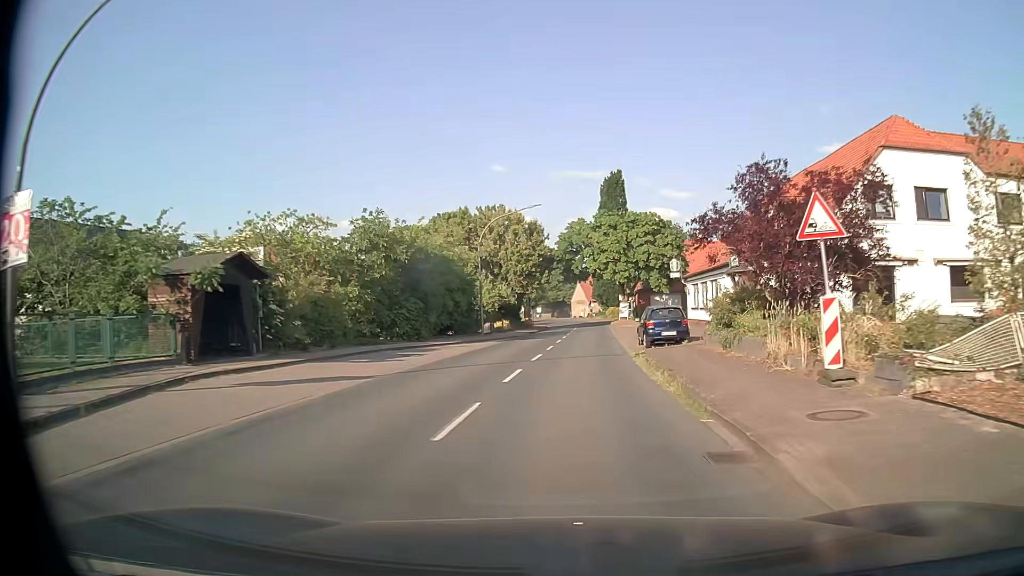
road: secondary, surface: asphalt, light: Day
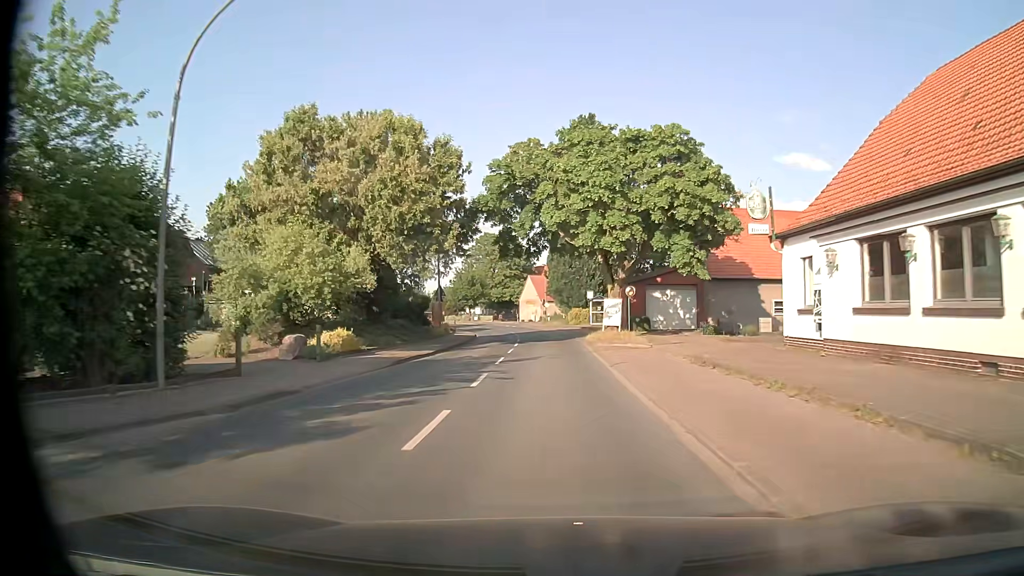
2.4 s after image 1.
(+1.2, +30.5) m; +4°
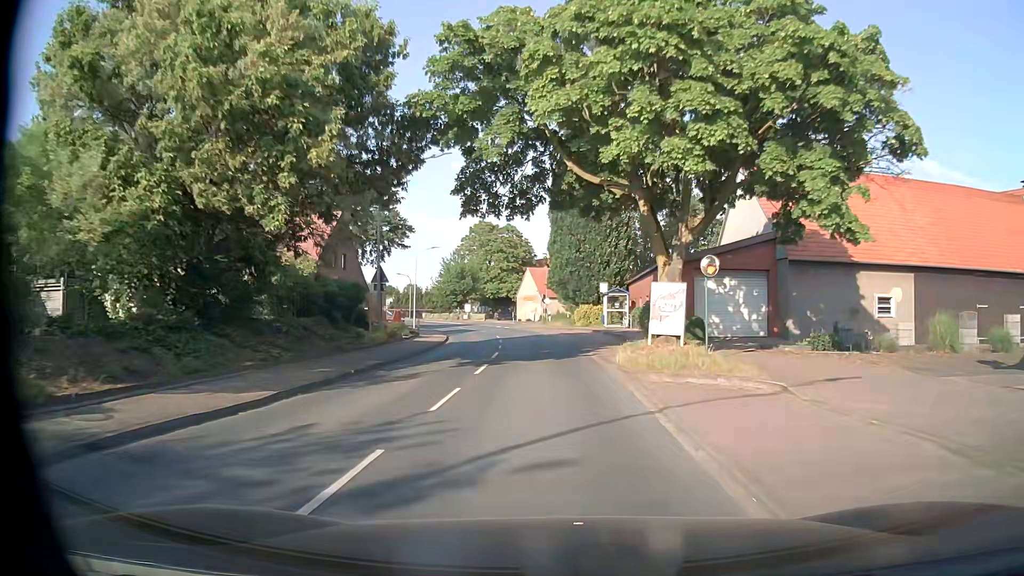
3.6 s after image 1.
(0.0, +15.3) m; -1°
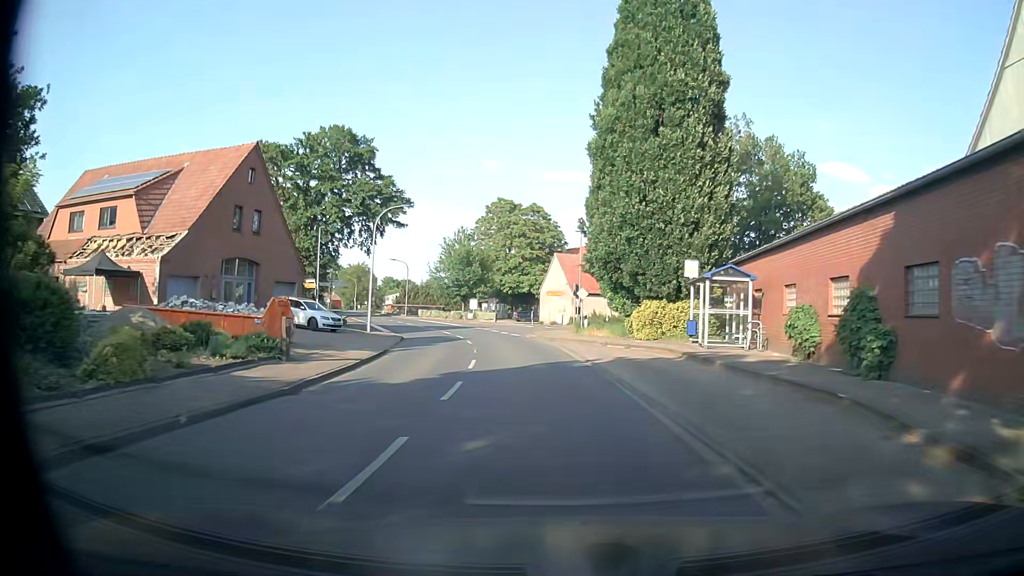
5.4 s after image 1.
(-0.4, +23.1) m; -2°
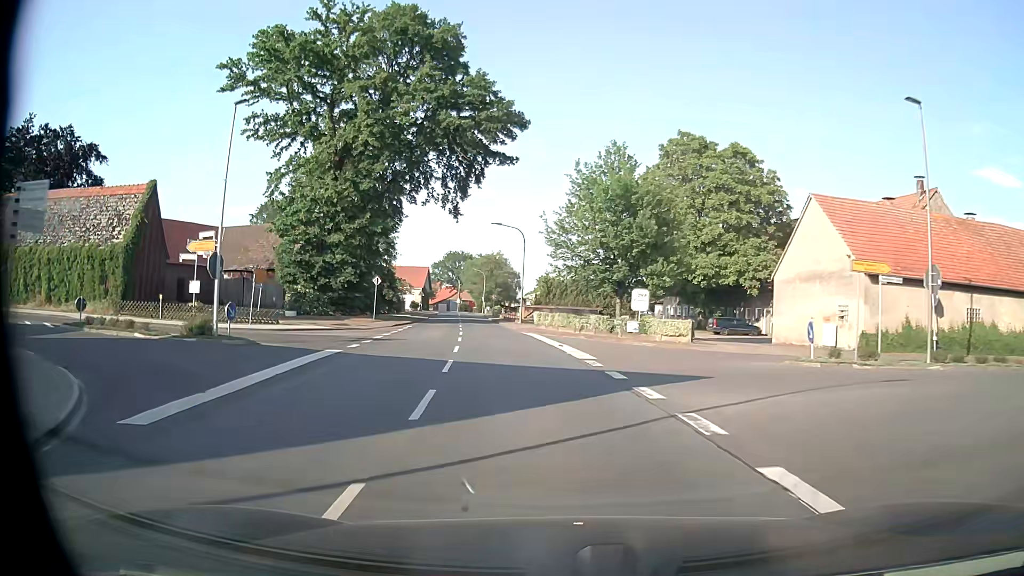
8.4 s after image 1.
(-4.4, +38.5) m; -14°
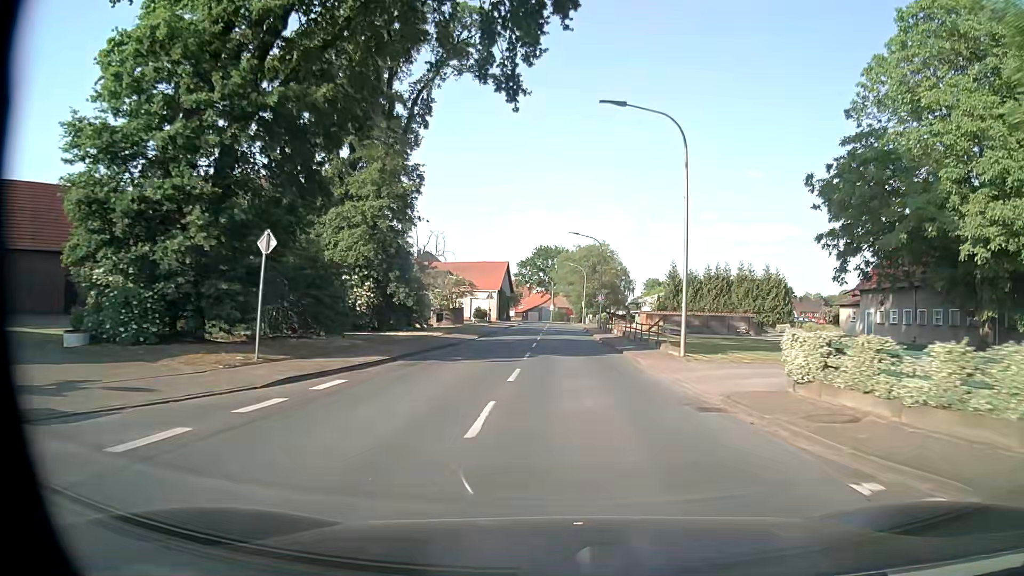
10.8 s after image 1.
(-3.2, +31.0) m; -9°
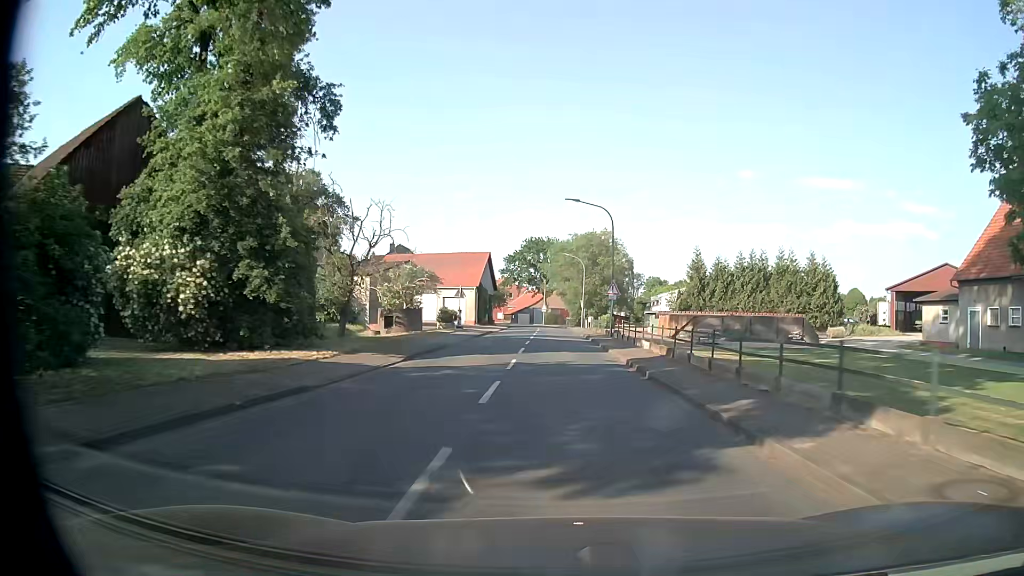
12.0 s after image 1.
(+0.1, +15.8) m; +1°
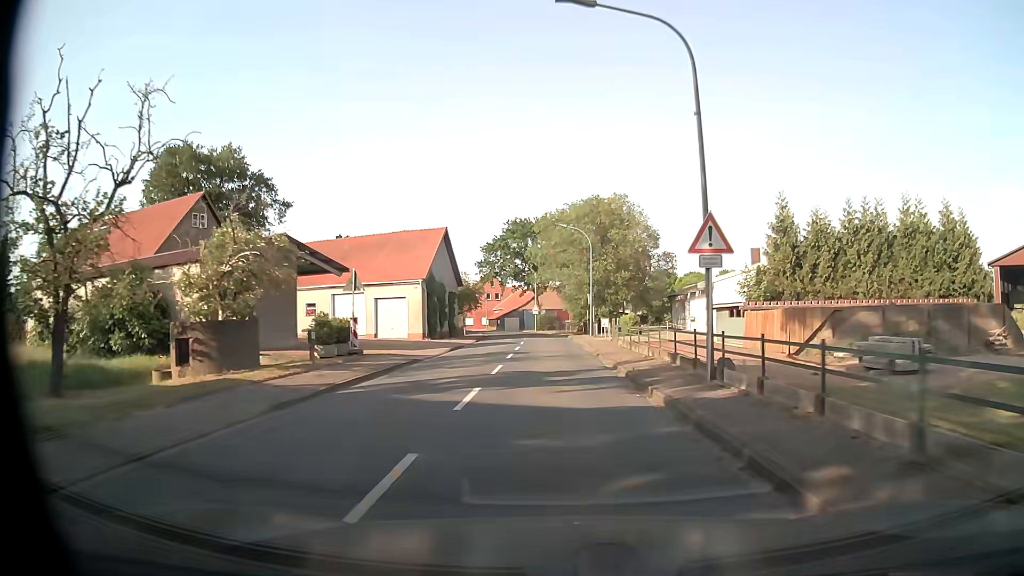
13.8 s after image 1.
(+0.1, +24.1) m; 0°
(0, +10) (0, +20) (-1, +30) (-1, +40) (-1, +50) (-2, +60) (-3, +70) (-6, +80) (-9, +89) (-12, +99) m
